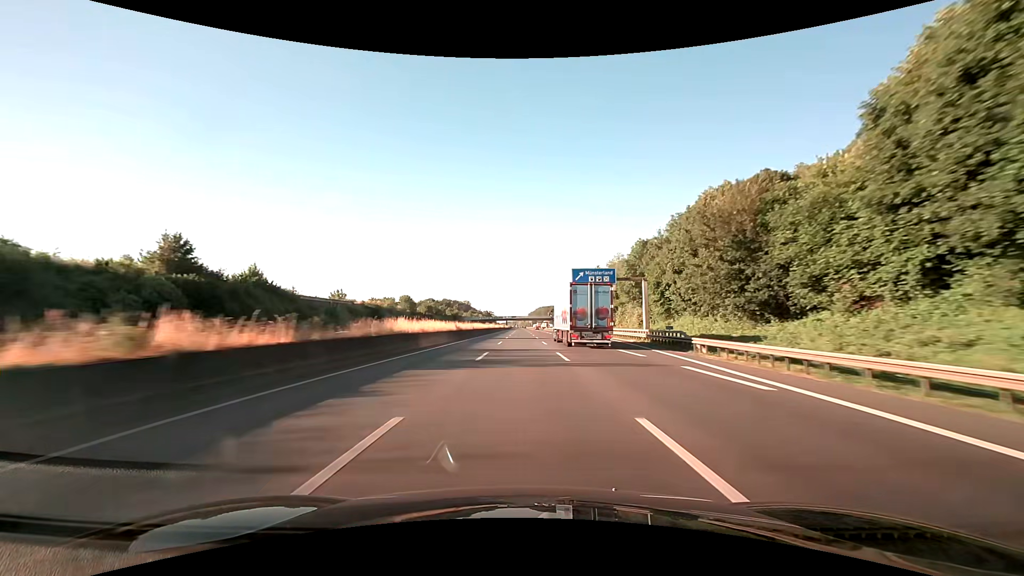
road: motorway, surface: asphalt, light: Day
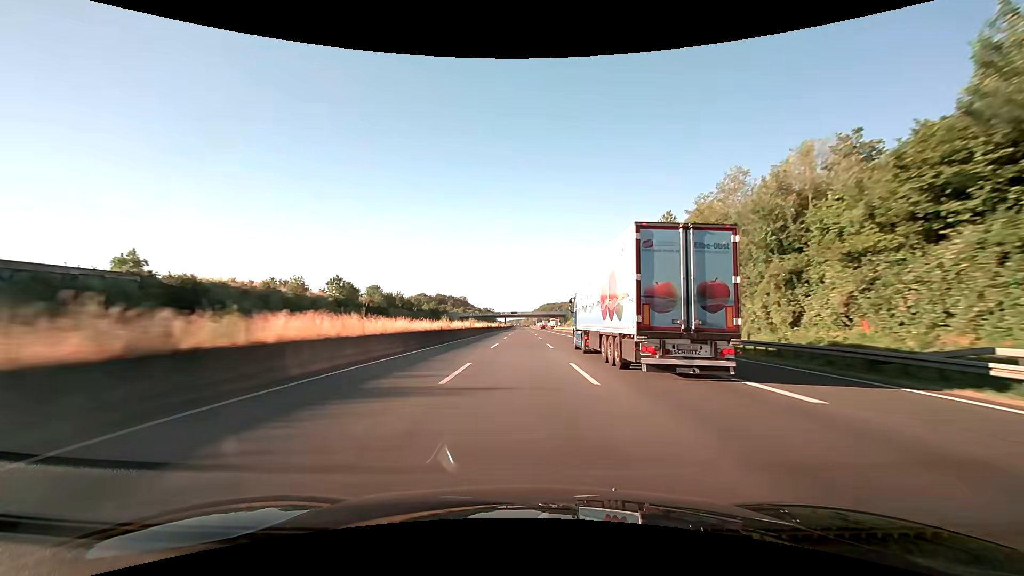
(-0.2, +62.0) m; 0°
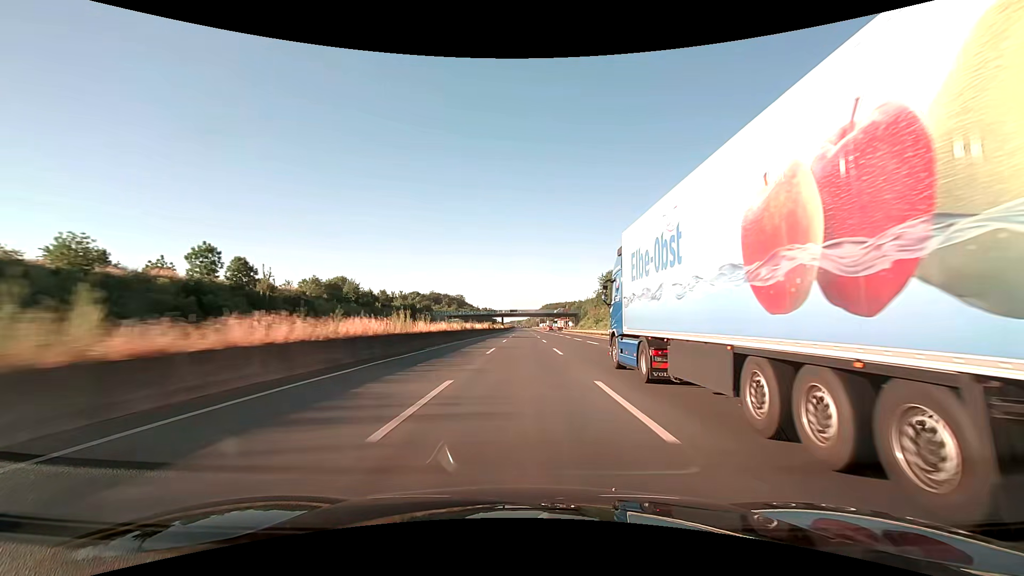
(-0.1, +41.3) m; 0°
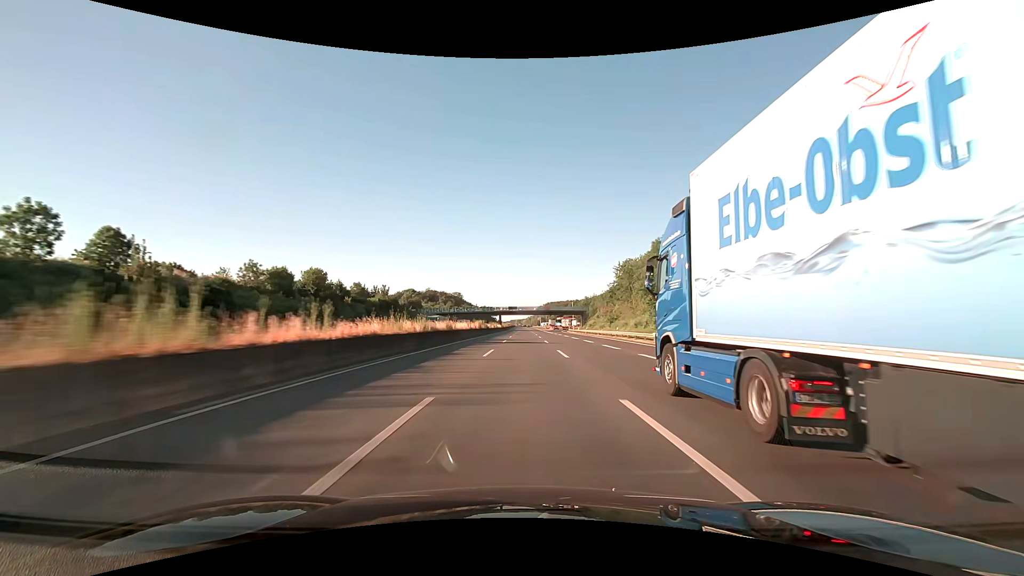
(0.0, +20.6) m; 0°
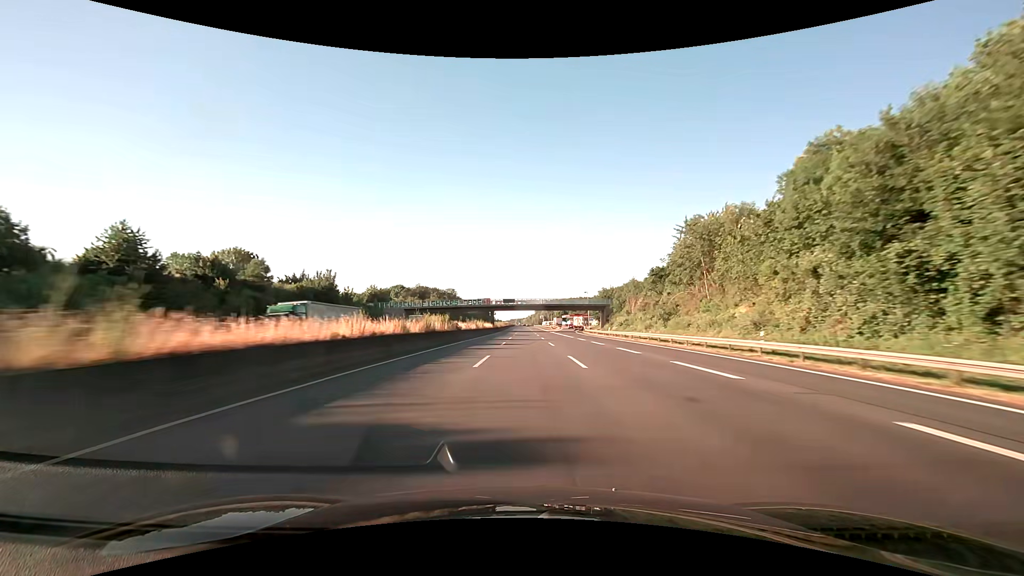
(0.0, +41.3) m; 0°
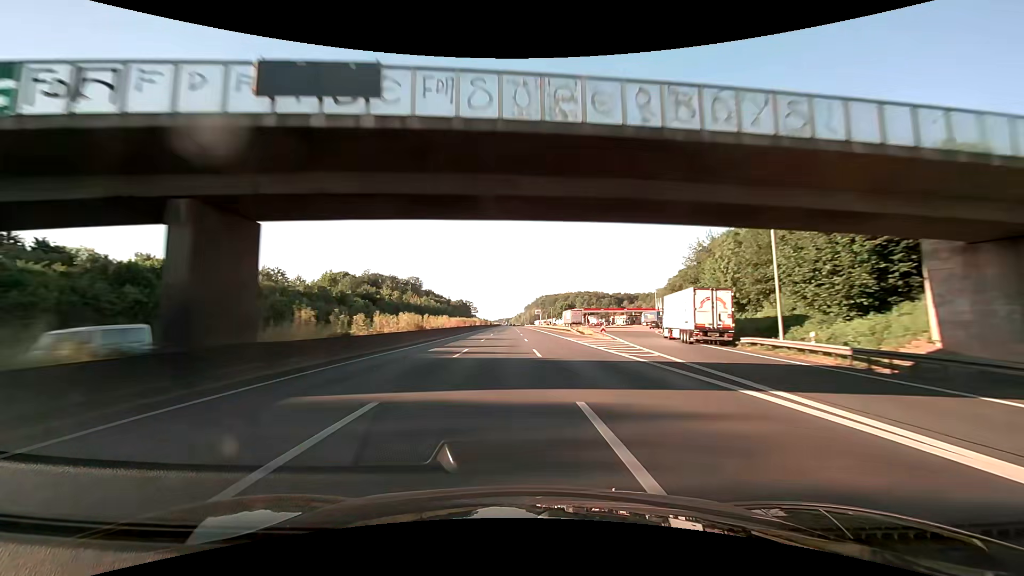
(+0.8, +103.2) m; +1°
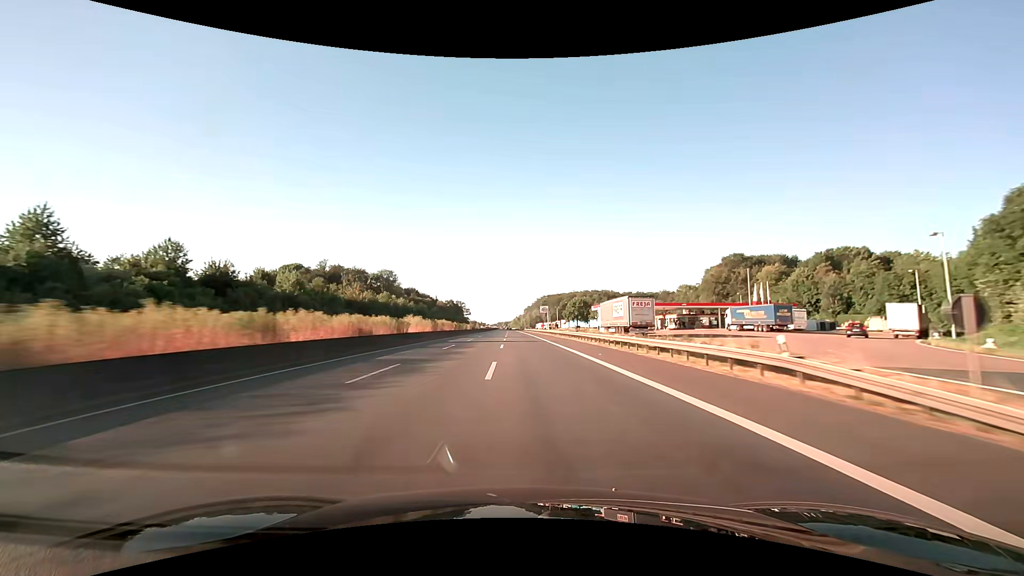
(+0.2, +61.9) m; 0°
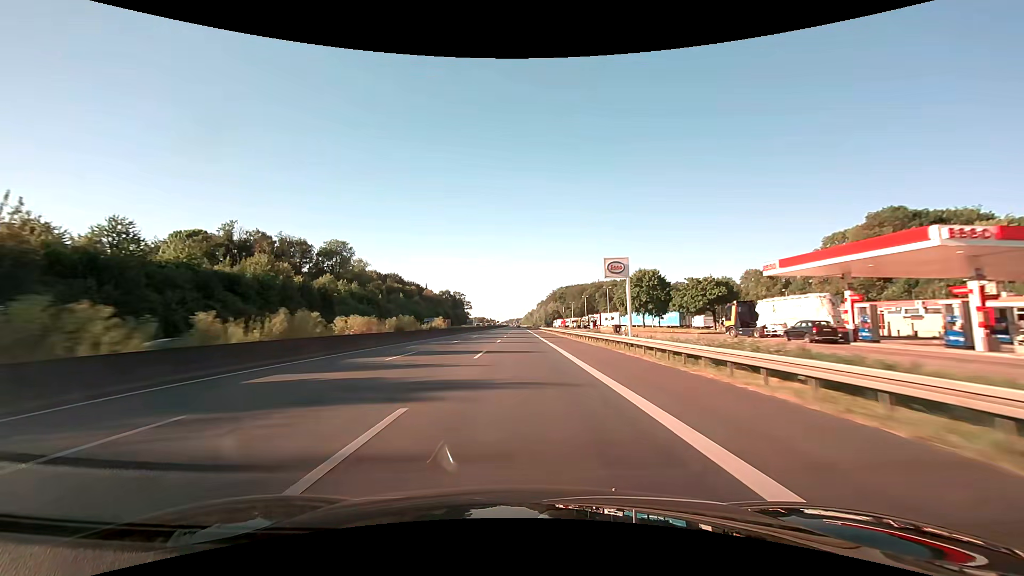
(-1.2, +82.4) m; -2°
(0, +10) (0, +20) (0, +30) (0, +40) (0, +50) (0, +60) (0, +70) (0, +80) (0, +90) (0, +100) m
